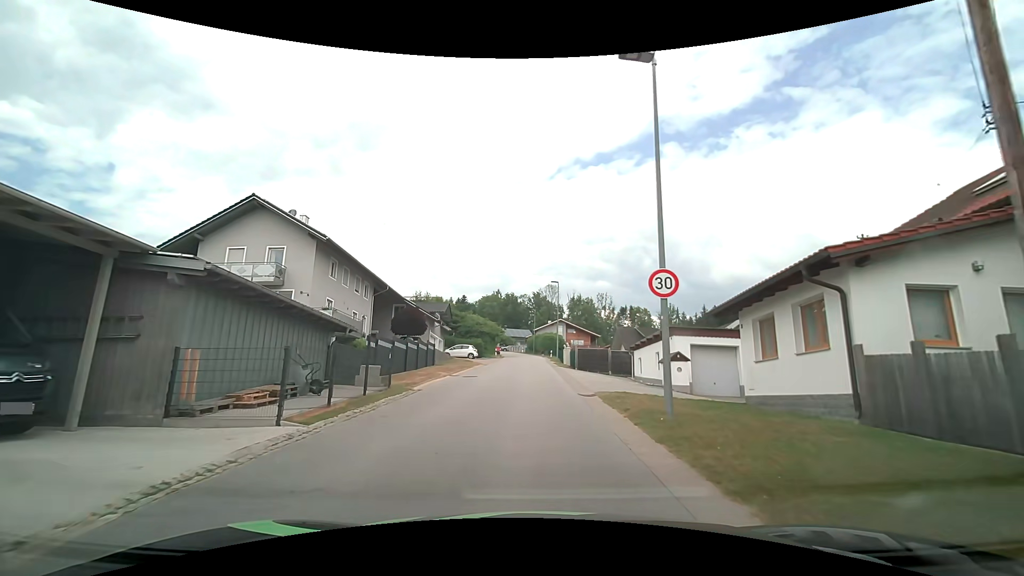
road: tertiary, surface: asphalt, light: Day
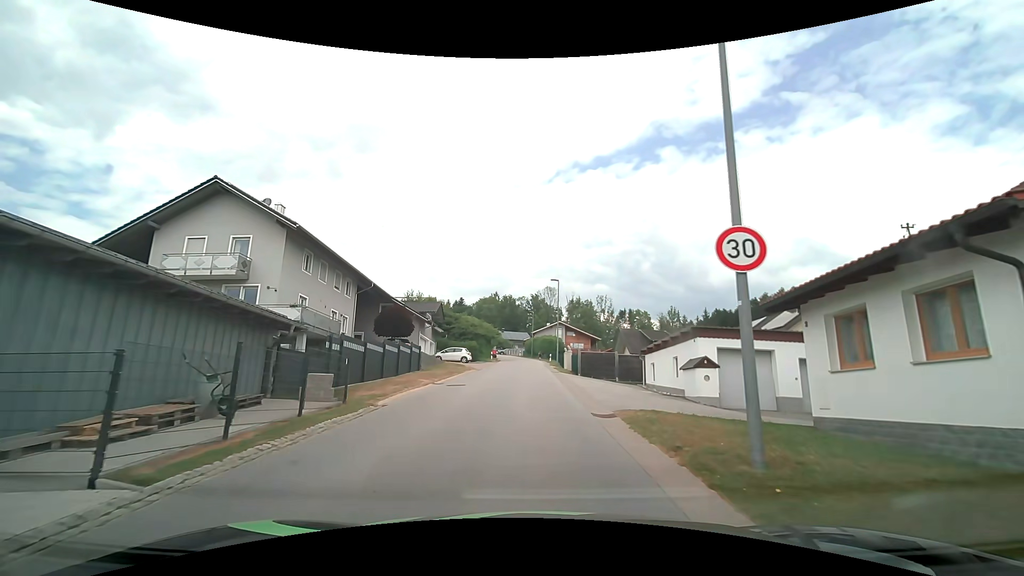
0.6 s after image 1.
(0.0, +3.8) m; 0°
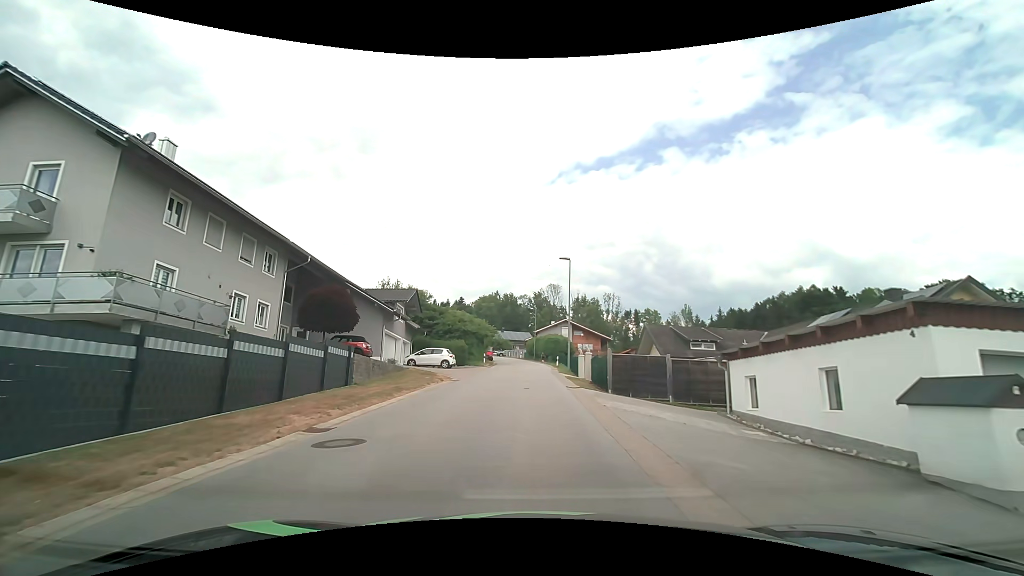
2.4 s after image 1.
(+0.1, +11.9) m; 0°
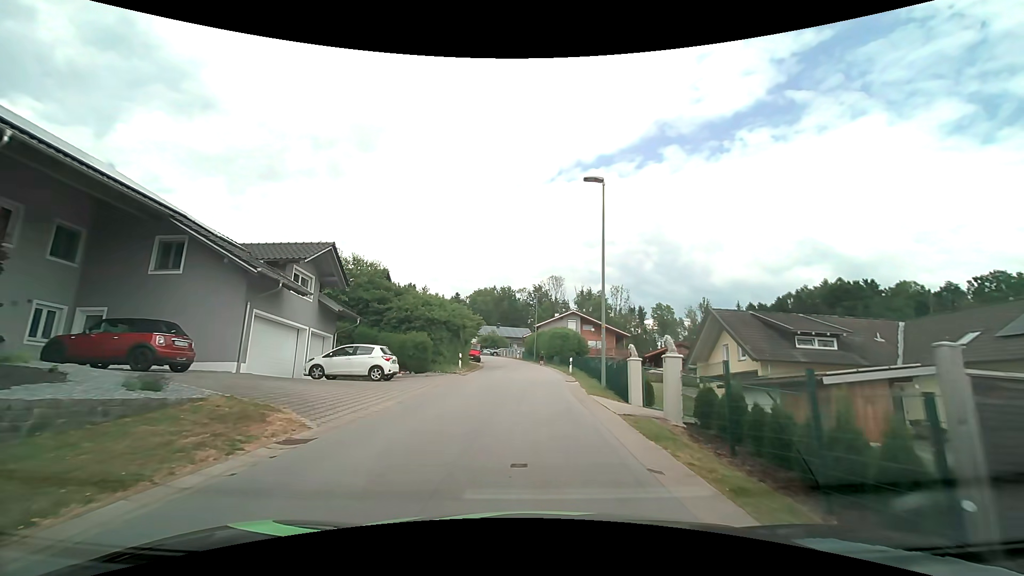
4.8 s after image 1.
(0.0, +16.6) m; 0°
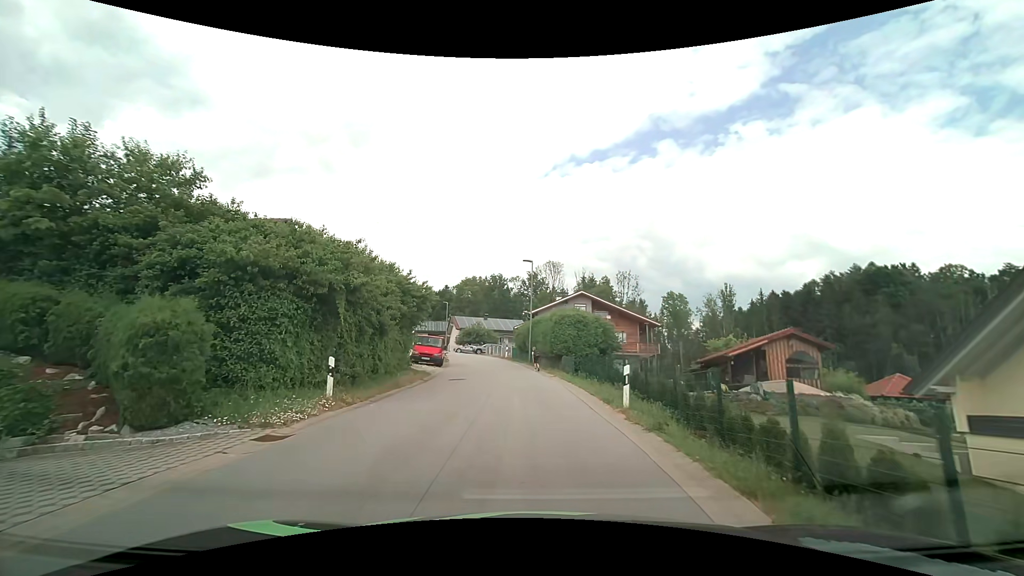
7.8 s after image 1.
(+0.1, +20.1) m; 0°
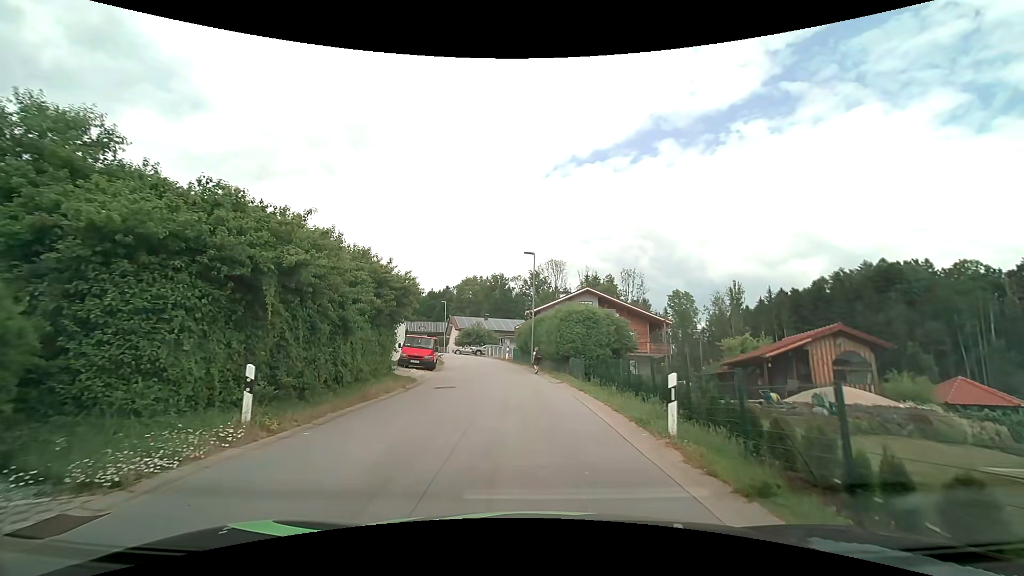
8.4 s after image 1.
(0.0, +3.6) m; -1°
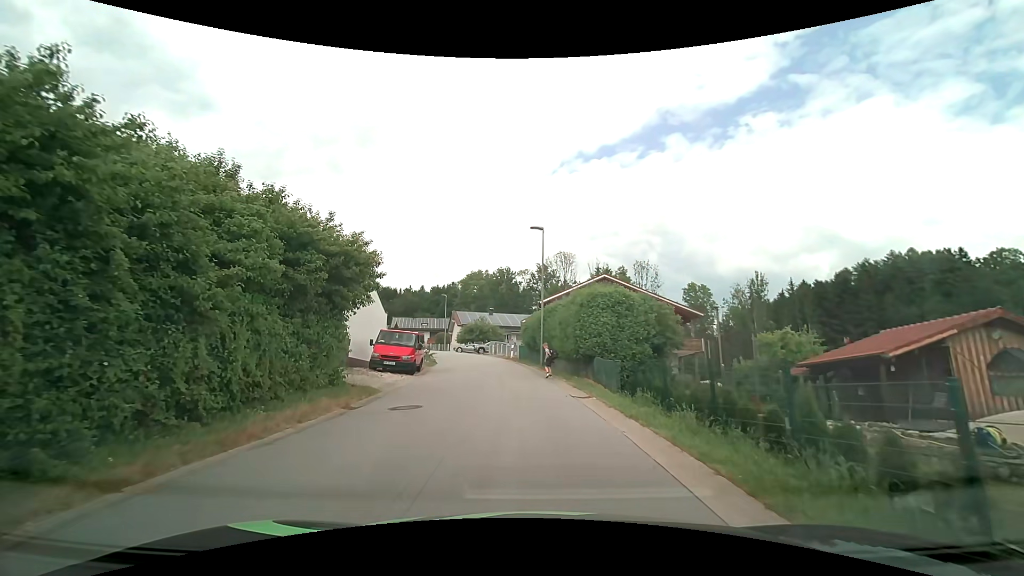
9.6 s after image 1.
(+0.1, +6.6) m; 0°
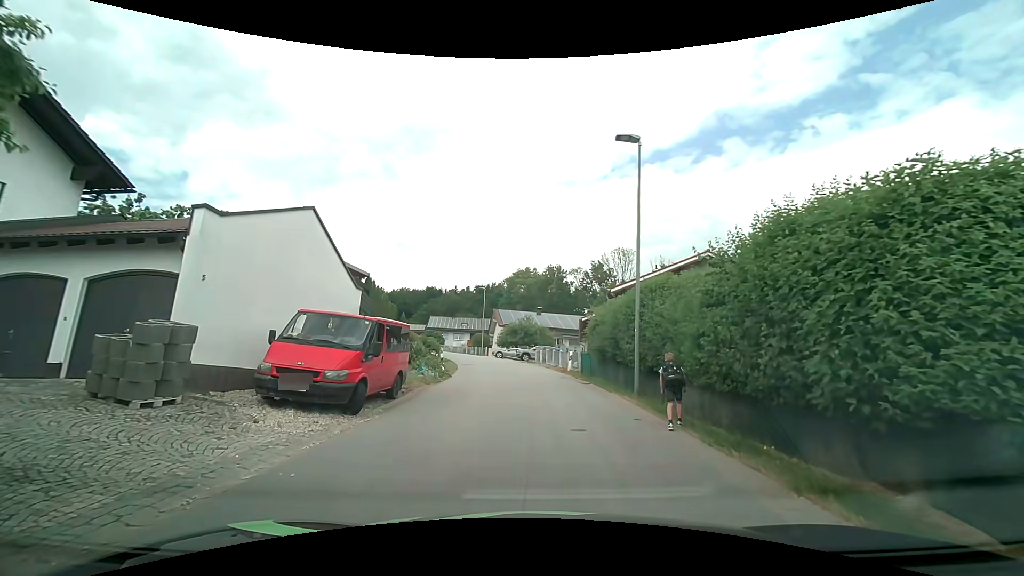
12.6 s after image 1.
(-1.0, +13.2) m; -6°
(0, +10) (-1, +20) (-1, +30) (-2, +40) (-5, +50) (-8, +59) (-11, +68) (-16, +77) (-21, +86) (-27, +94) m
